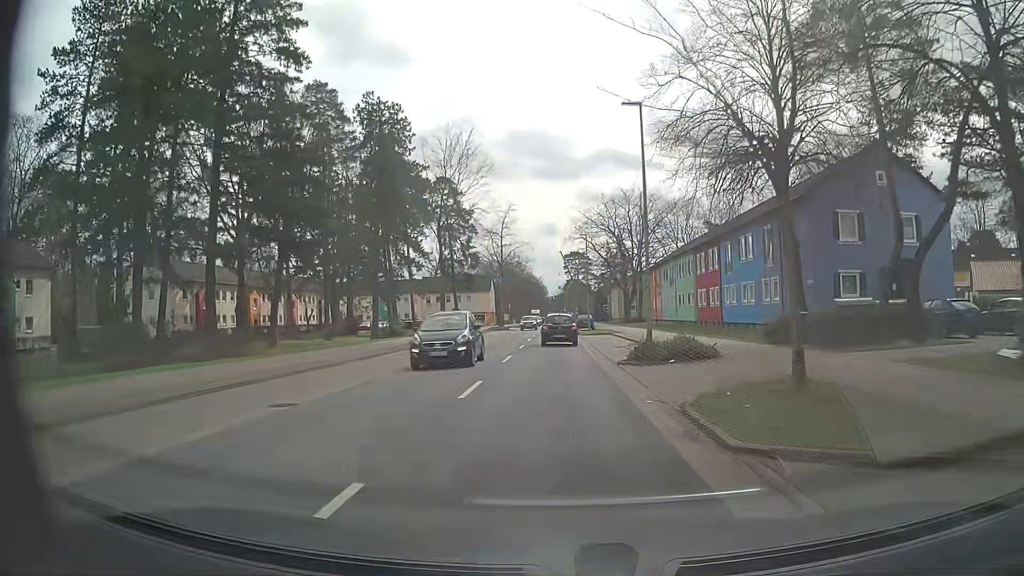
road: tertiary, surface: asphalt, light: Day
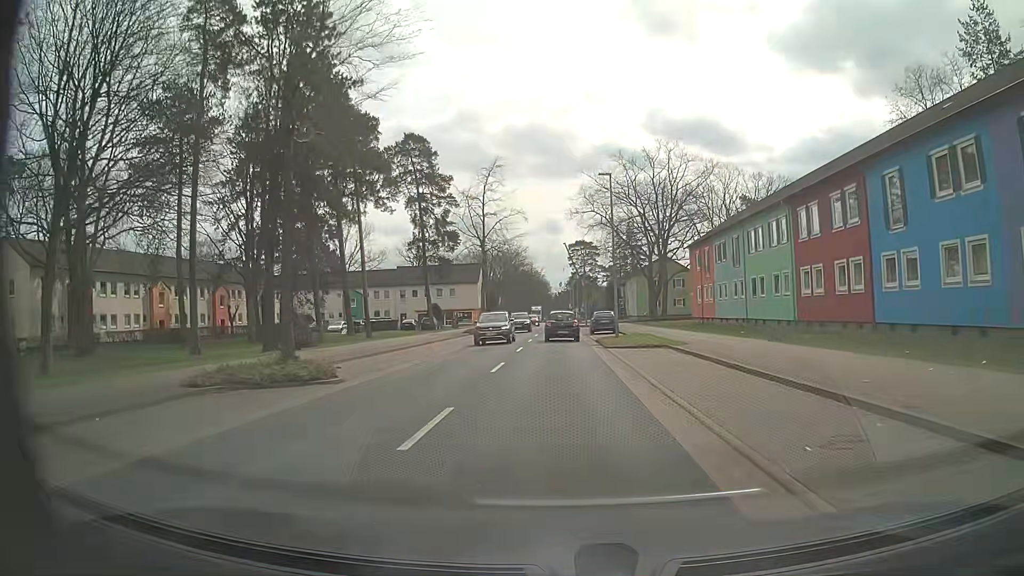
(-0.1, +22.8) m; 0°
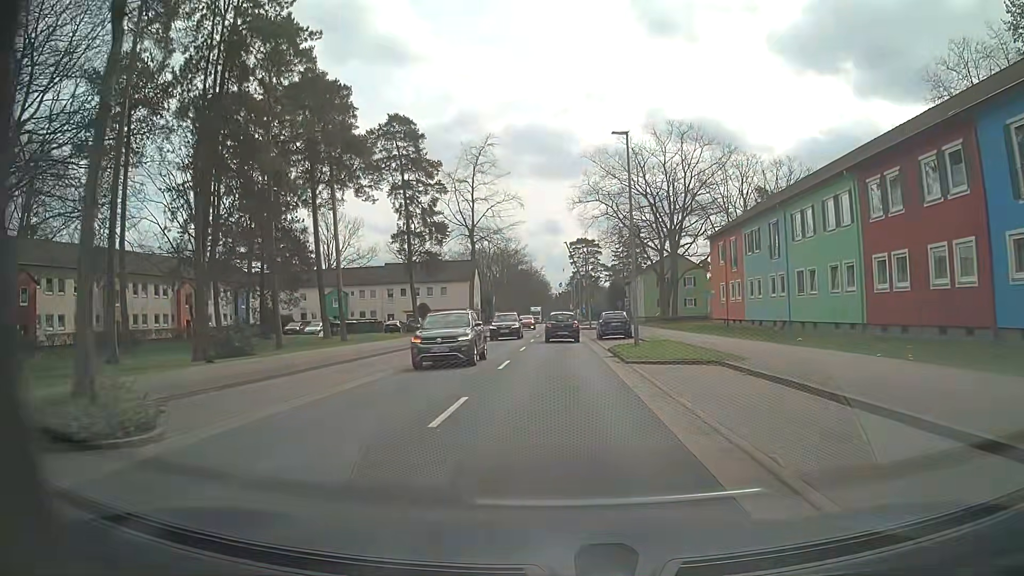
(0.0, +7.7) m; 0°
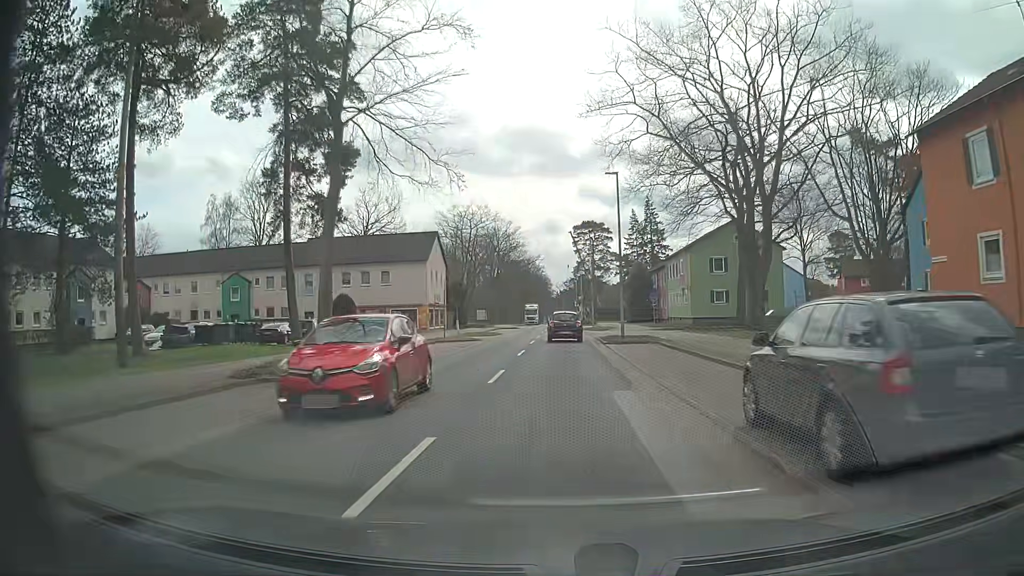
(+0.2, +30.8) m; 0°
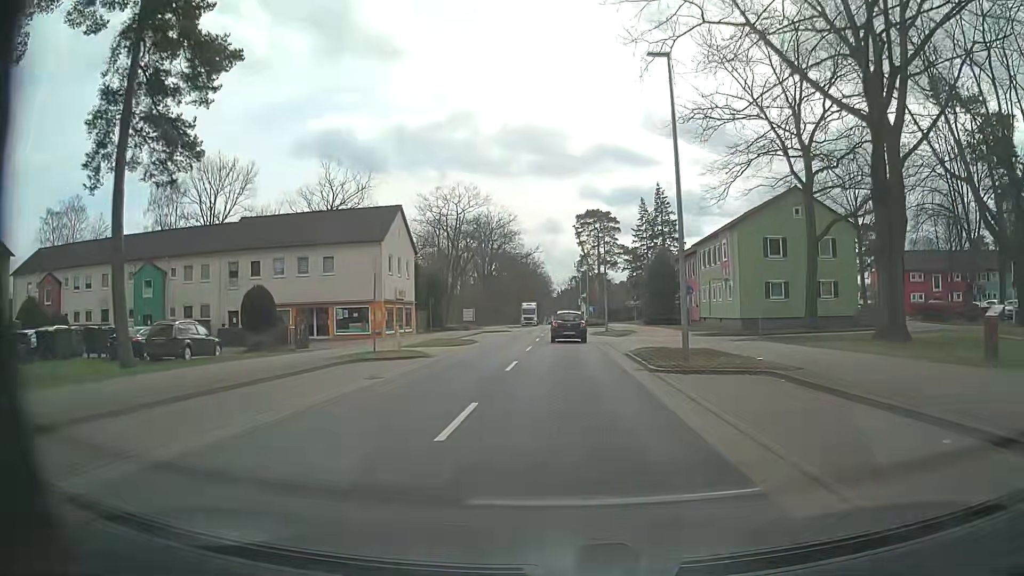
(0.0, +15.3) m; 0°
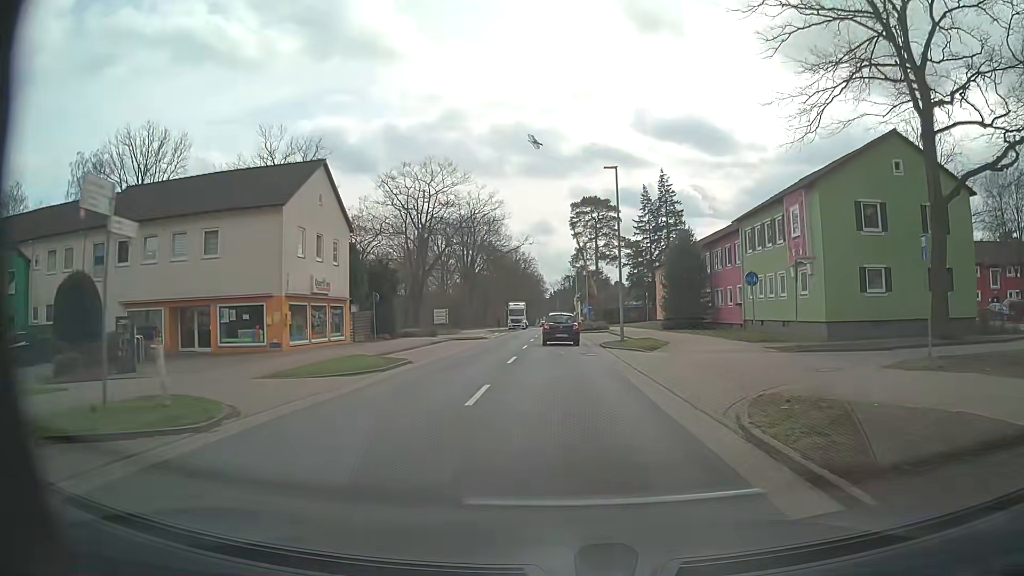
(+0.2, +15.1) m; +1°
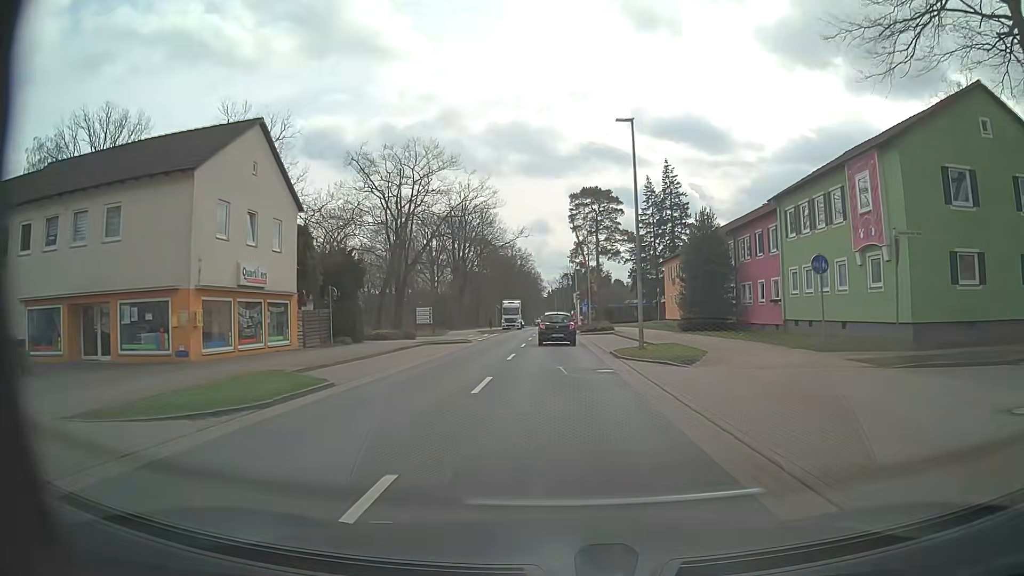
(0.0, +7.6) m; 0°
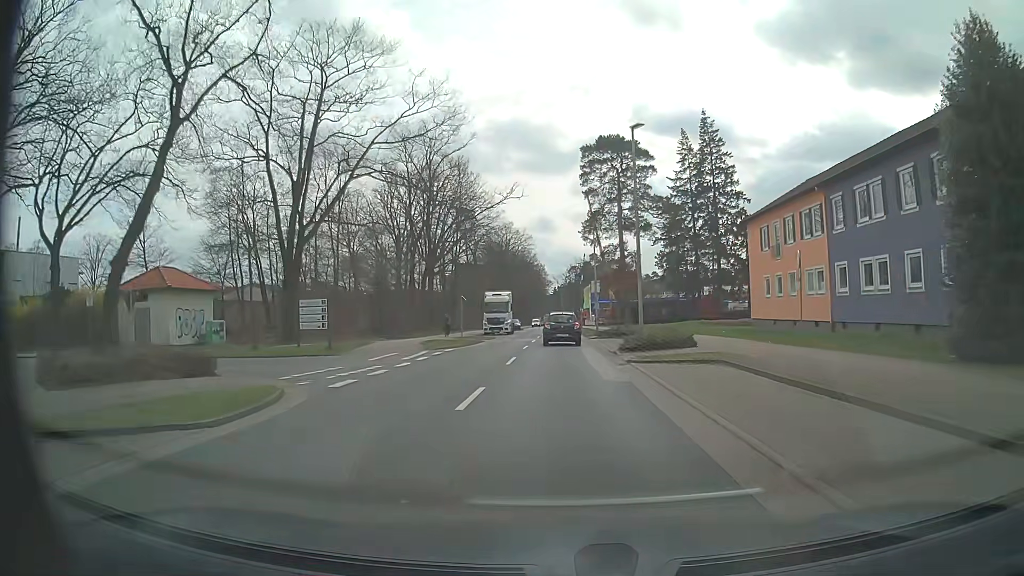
(-0.2, +29.0) m; -1°
(0, +10) (0, +20) (0, +30) (0, +40) (0, +50) (0, +60) (0, +70) (0, +80) (0, +90) (0, +100) m
